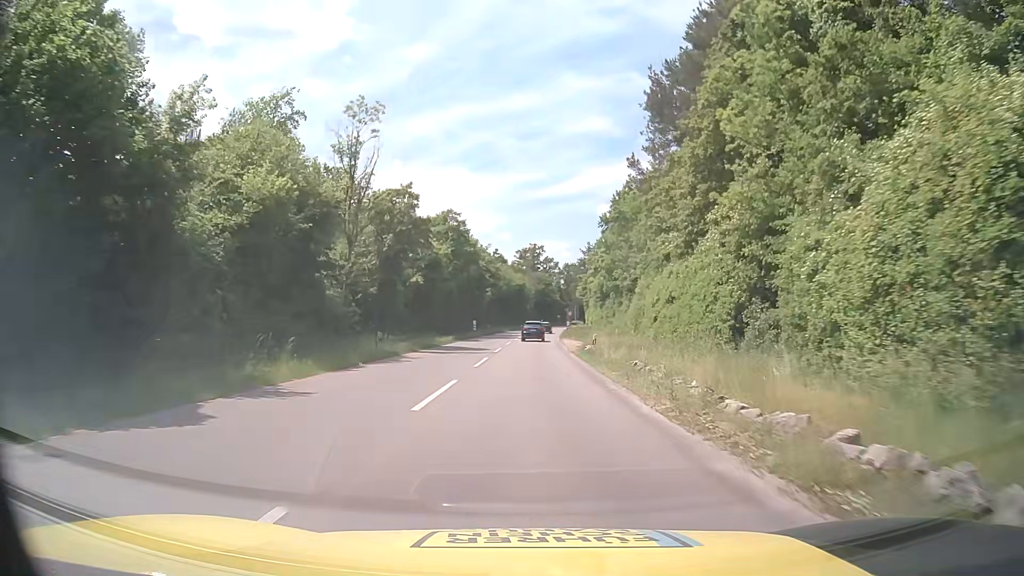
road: tertiary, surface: asphalt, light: Day
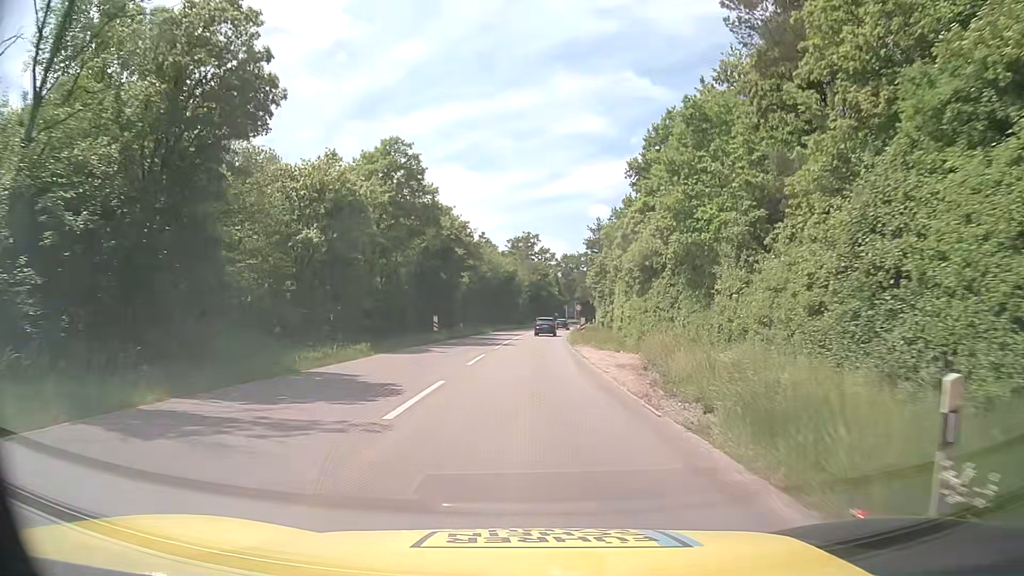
(+0.1, +25.7) m; +1°
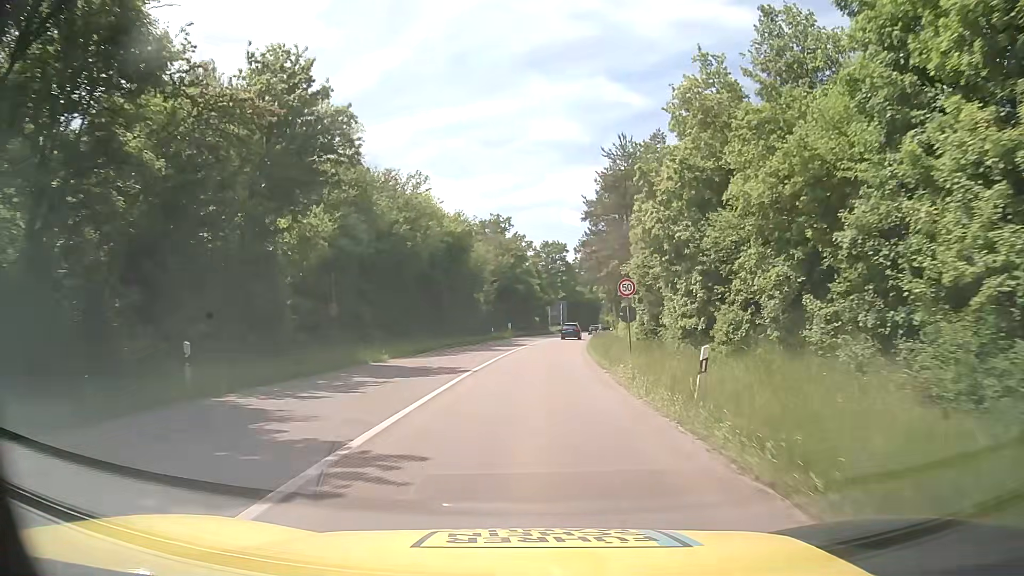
(+0.7, +42.2) m; +2°
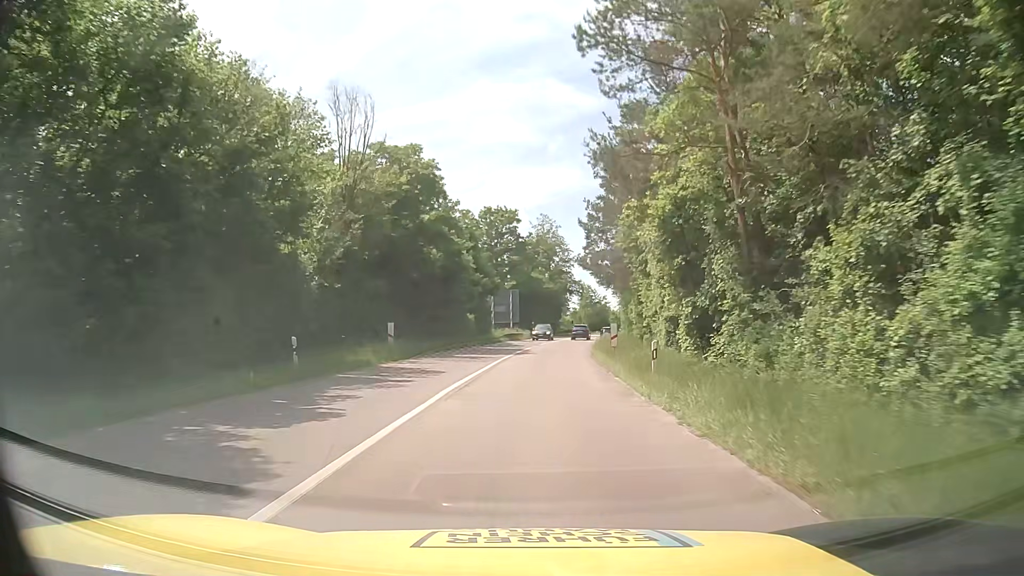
(+1.8, +42.2) m; +5°
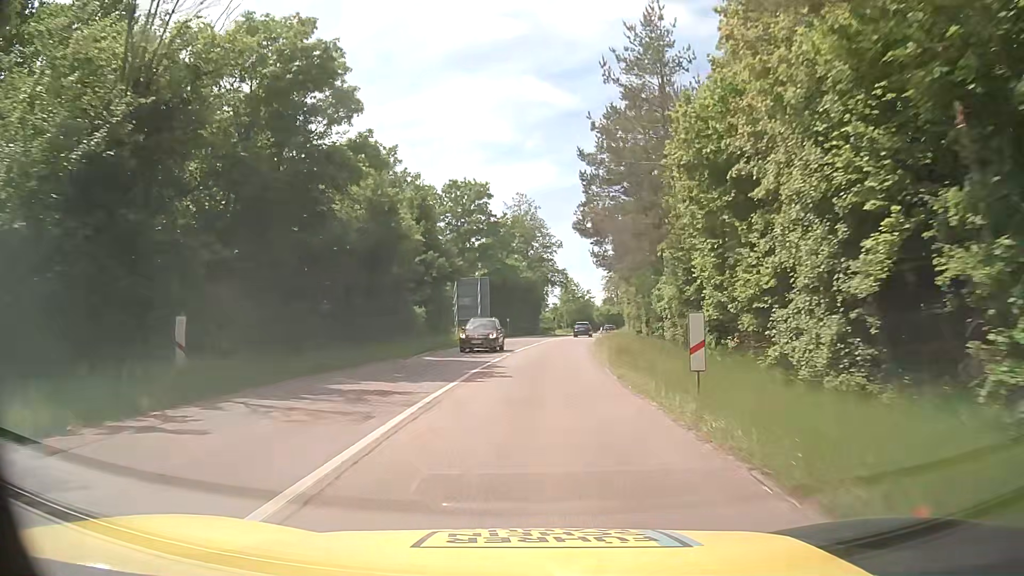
(+0.1, +17.0) m; +1°
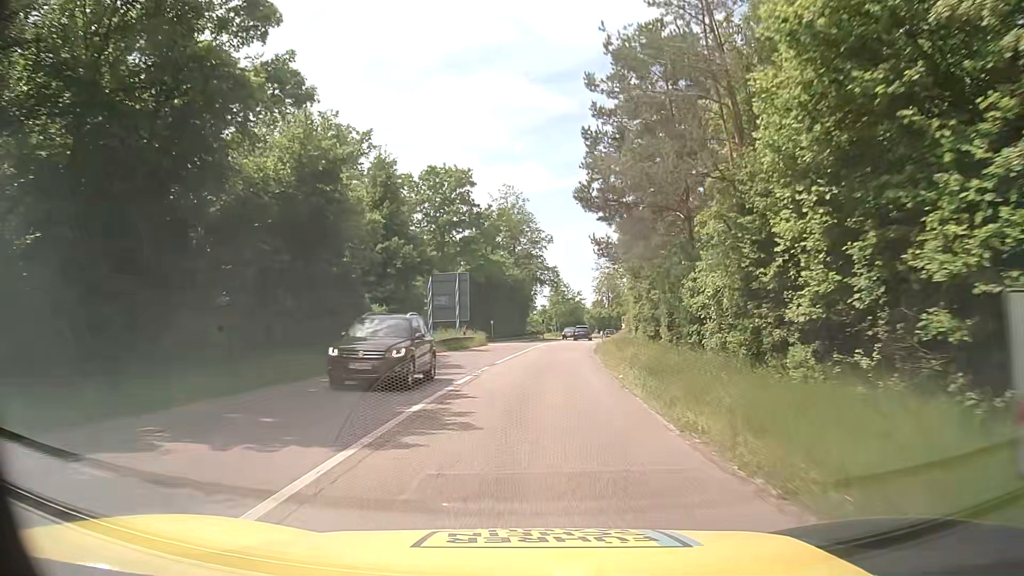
(+0.1, +8.5) m; +1°
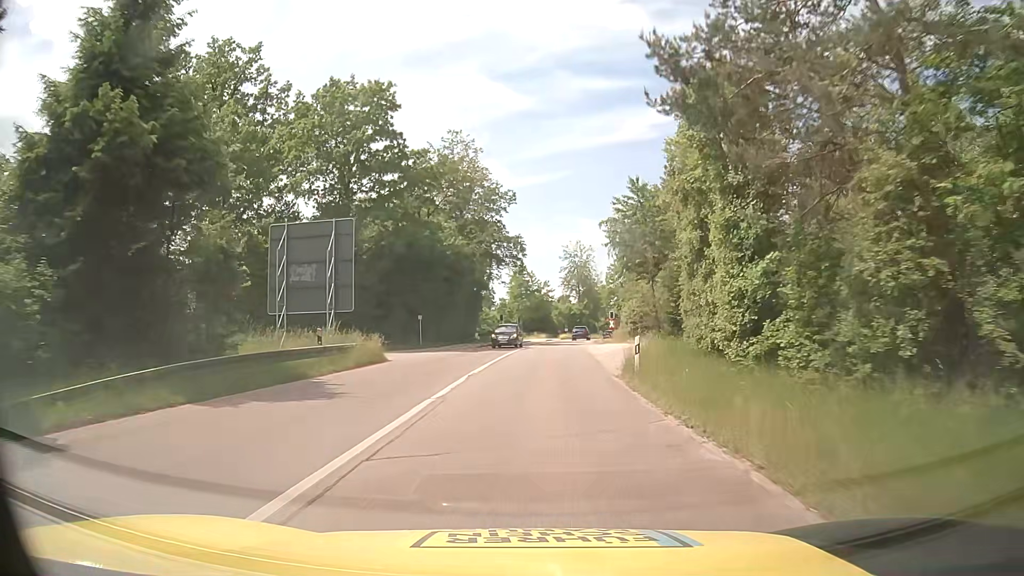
(+0.7, +25.6) m; +3°
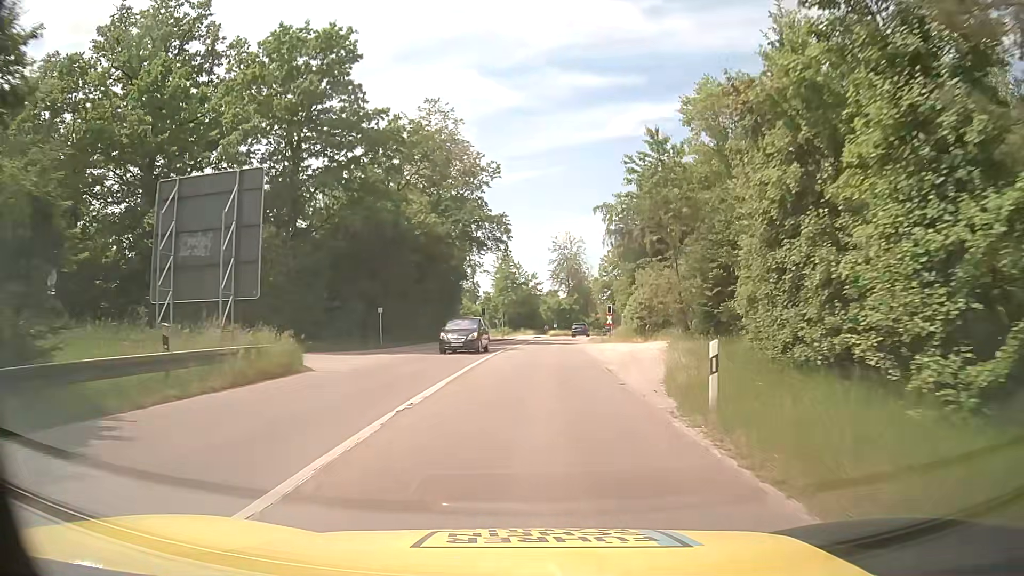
(+0.2, +8.5) m; +2°
(0, +10) (0, +20) (+1, +30) (+1, +40) (+2, +50) (+3, +60) (+5, +70) (+6, +80) (+8, +90) (+10, +99) m
